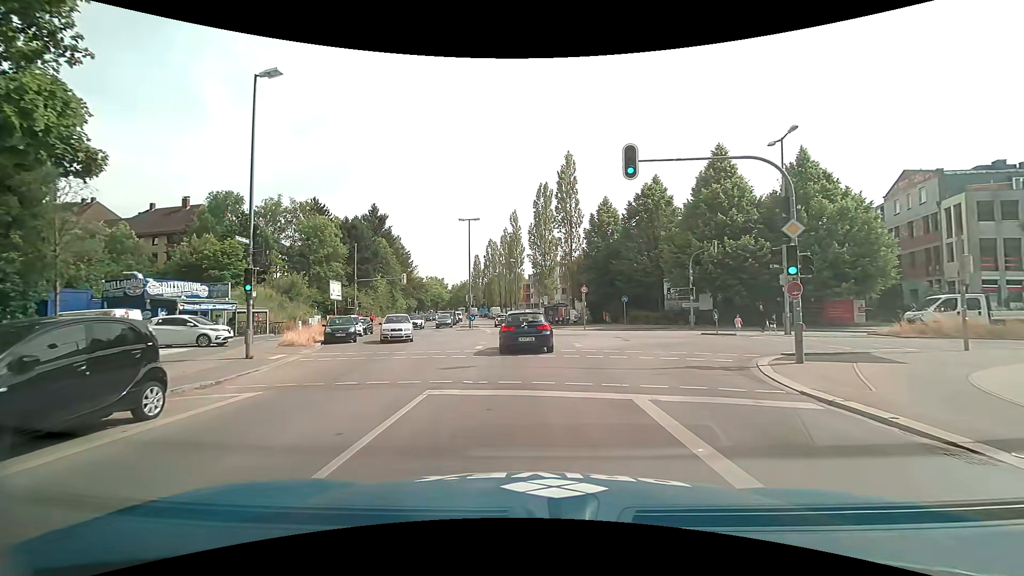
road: tertiary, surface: asphalt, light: Day
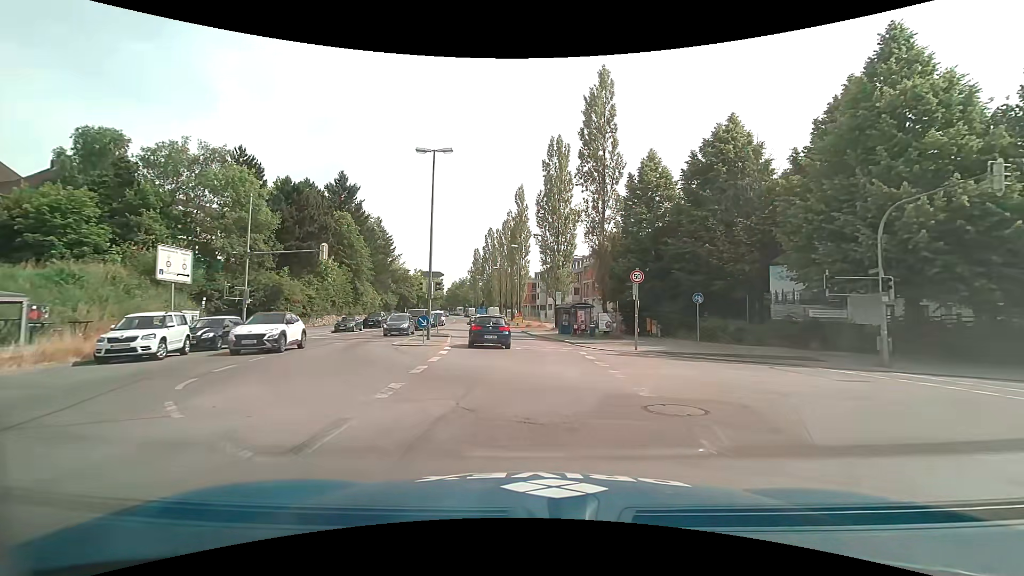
(-0.2, +20.9) m; -1°
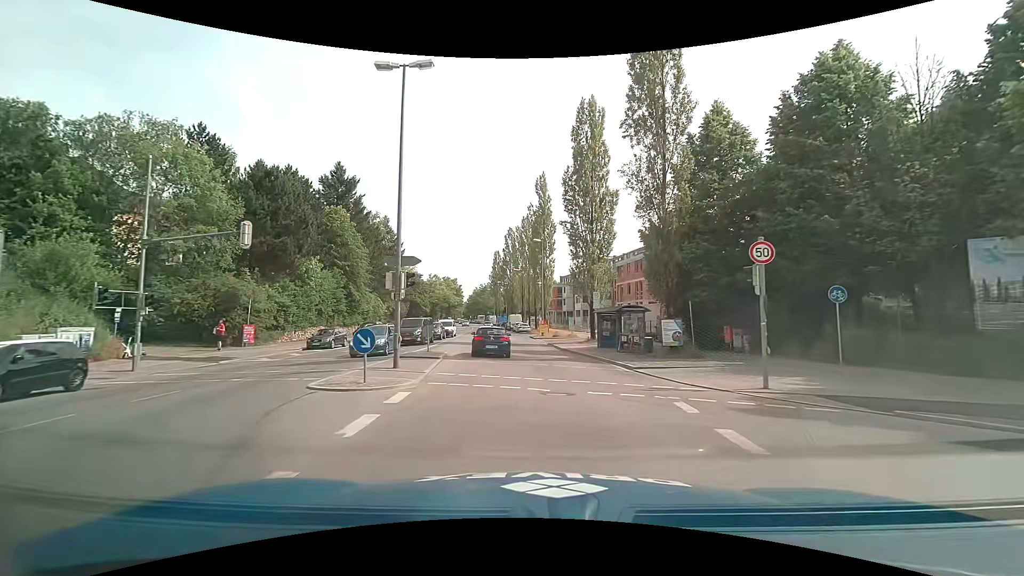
(-0.3, +10.7) m; -2°
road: secondary
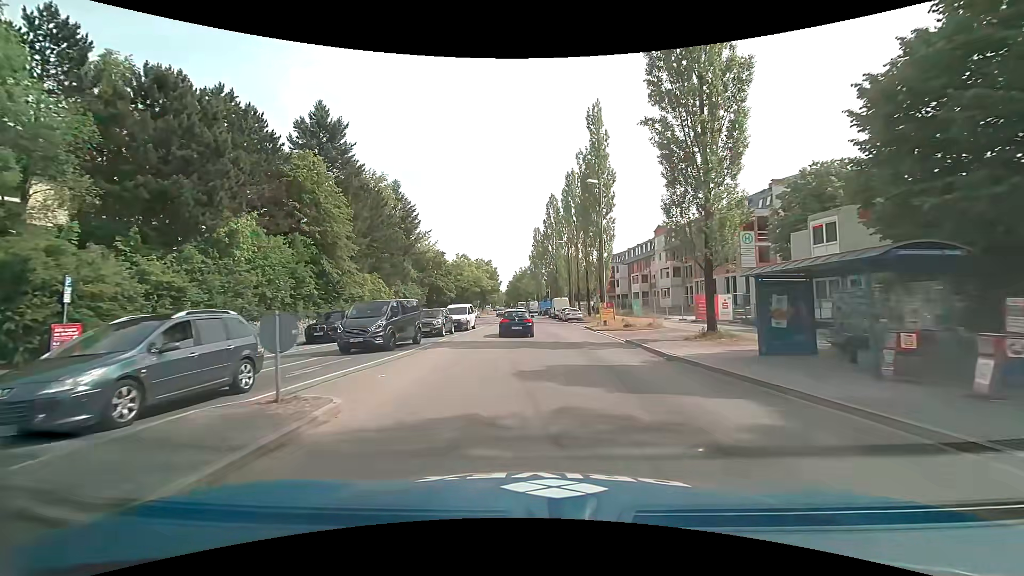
(-1.0, +17.8) m; -6°
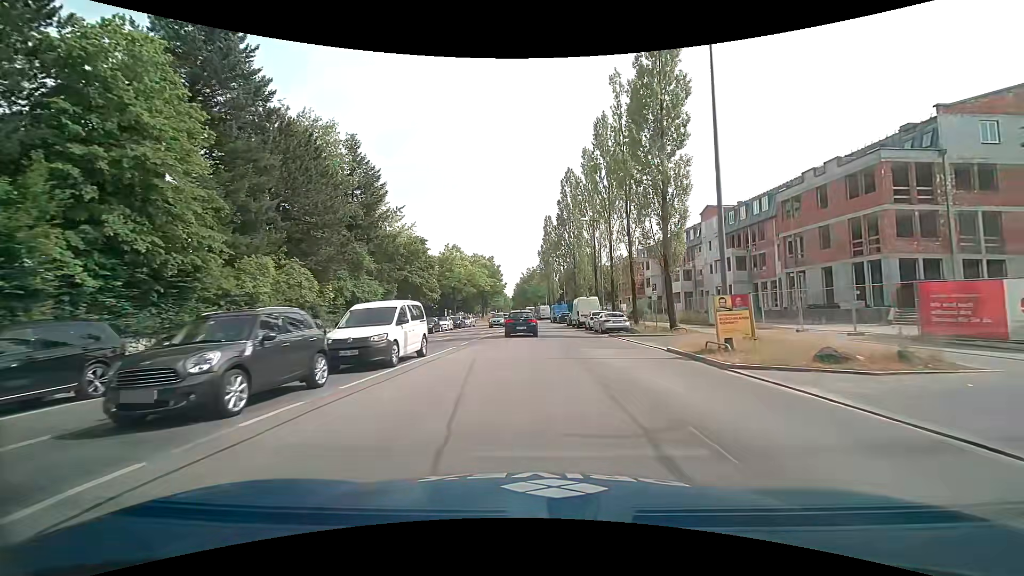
(-0.4, +20.2) m; -1°
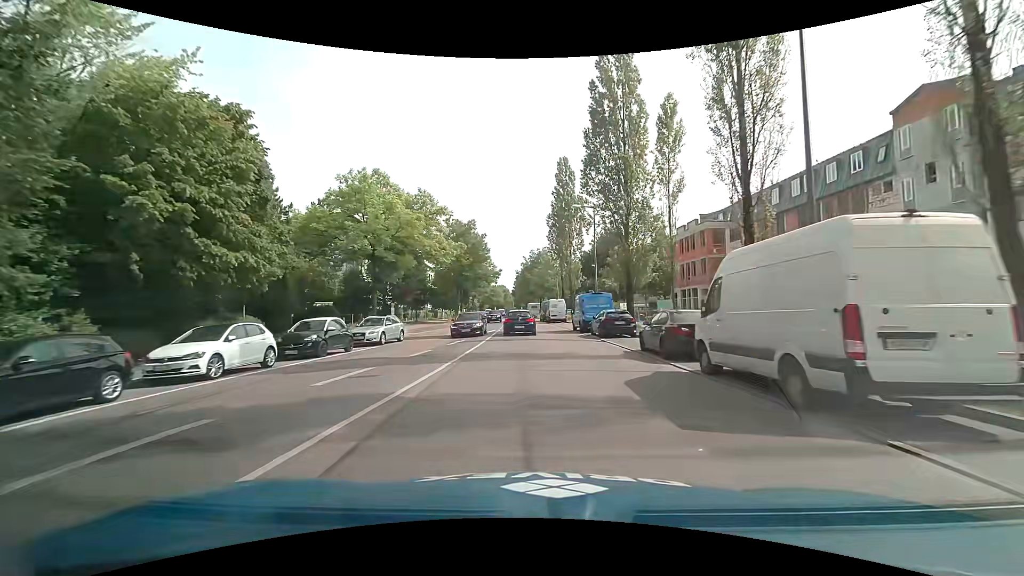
(+0.1, +36.7) m; 0°
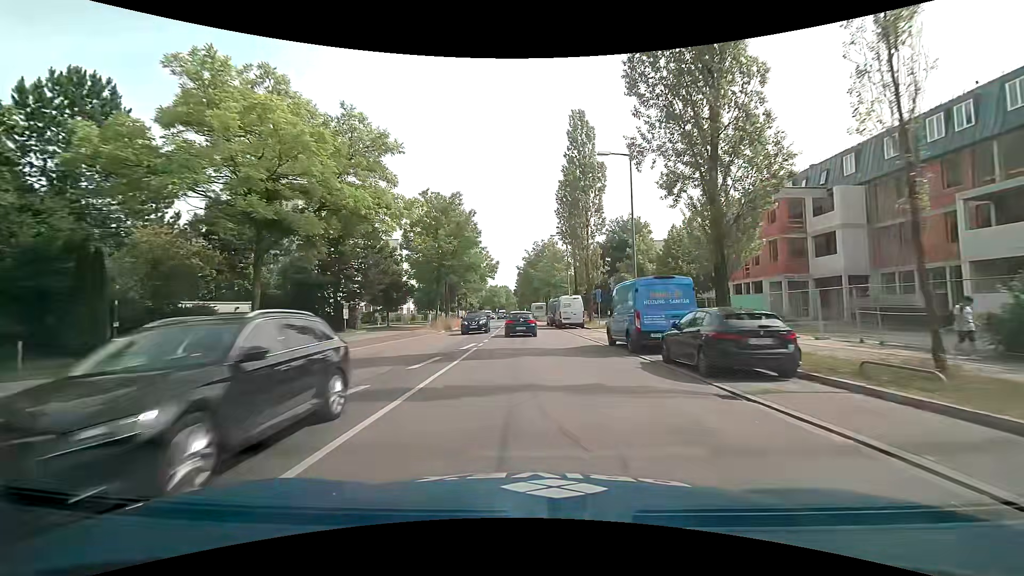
(-0.1, +15.0) m; 0°
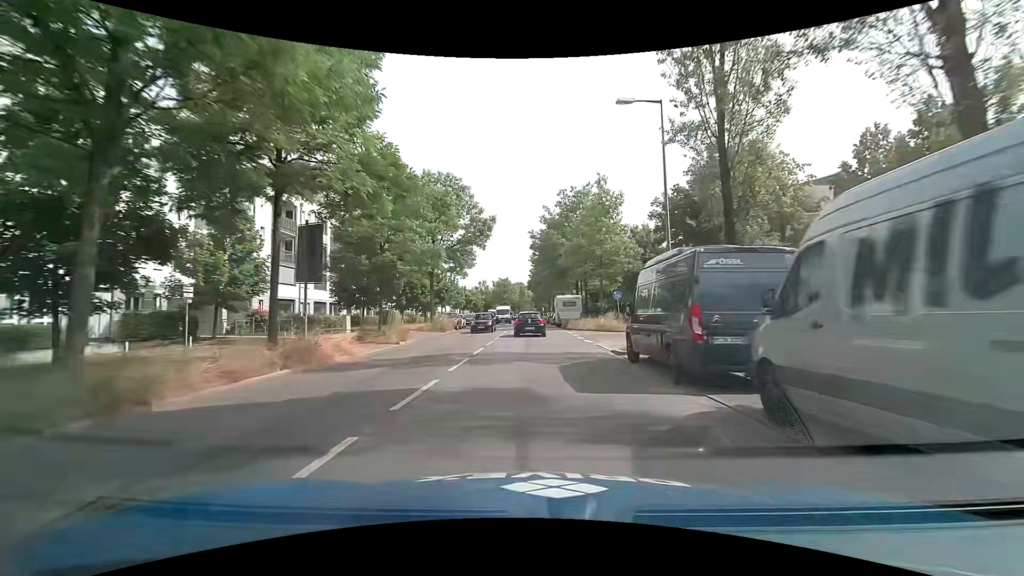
(-1.0, +37.9) m; -2°
(0, +10) (0, +20) (0, +30) (0, +40) (0, +50) (0, +60) (0, +70) (-1, +80) (-1, +90) (-1, +100) m
